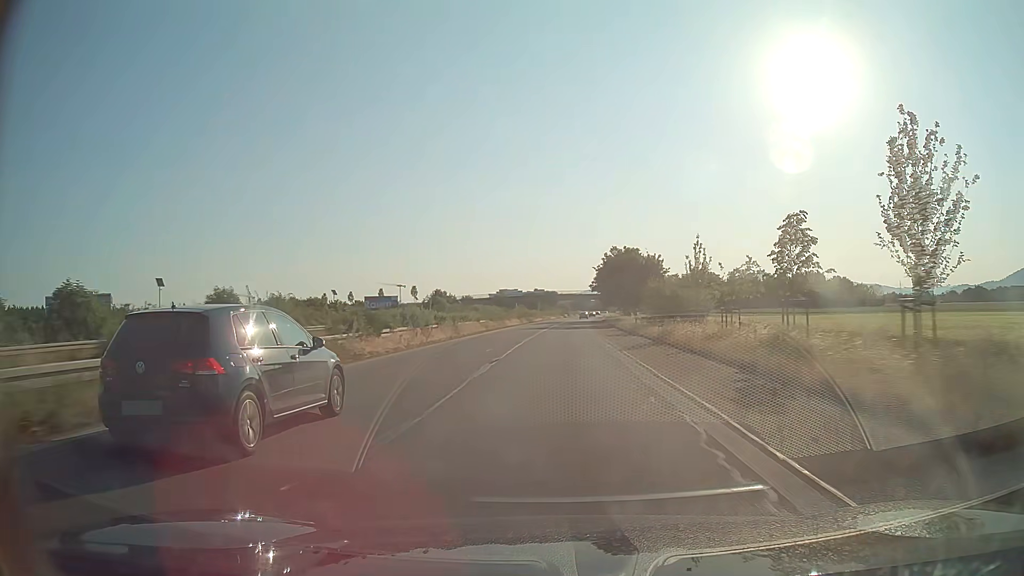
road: trunk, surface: asphalt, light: Day
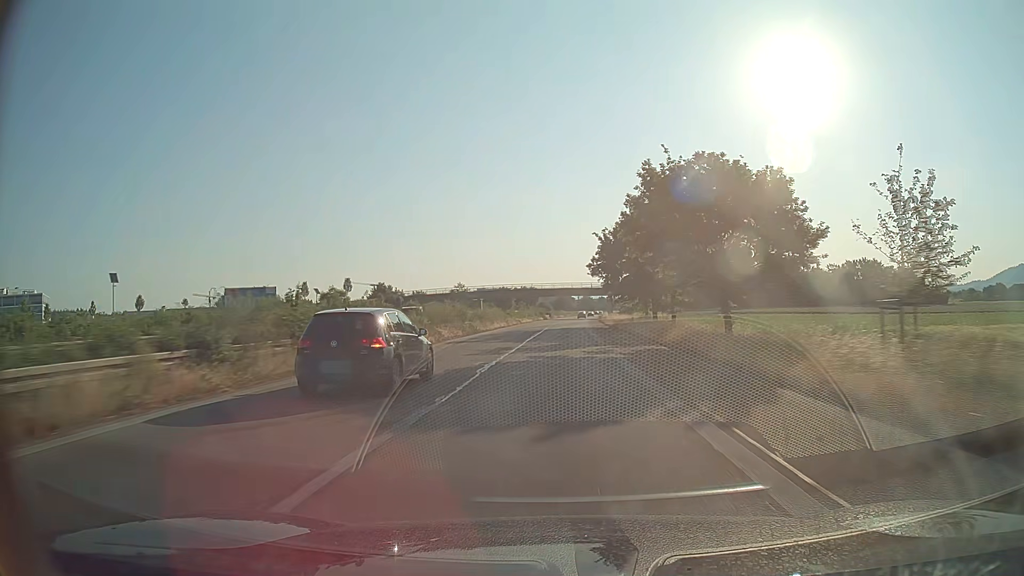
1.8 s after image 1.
(+0.6, +46.9) m; +2°
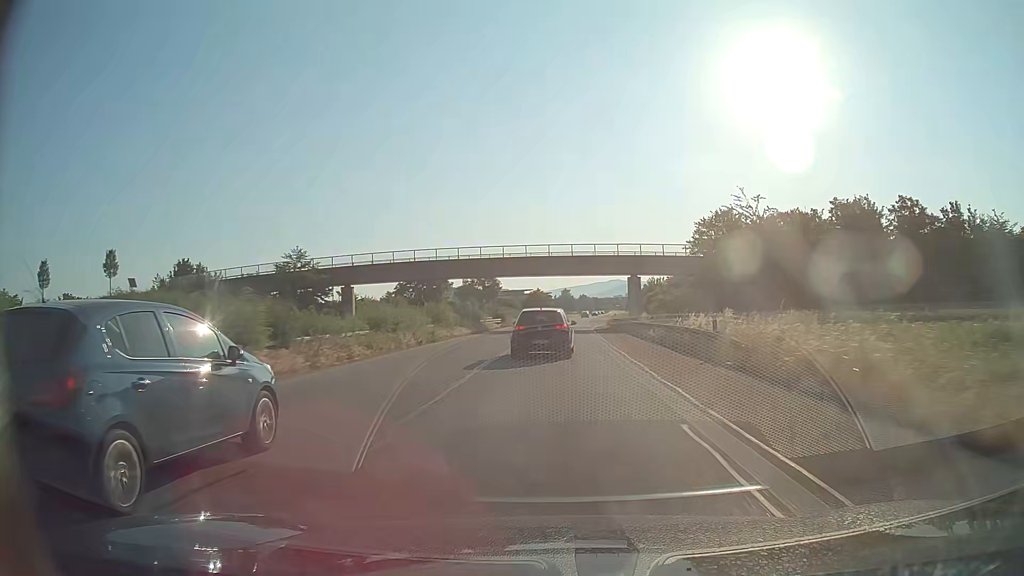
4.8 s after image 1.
(+1.3, +78.2) m; +2°
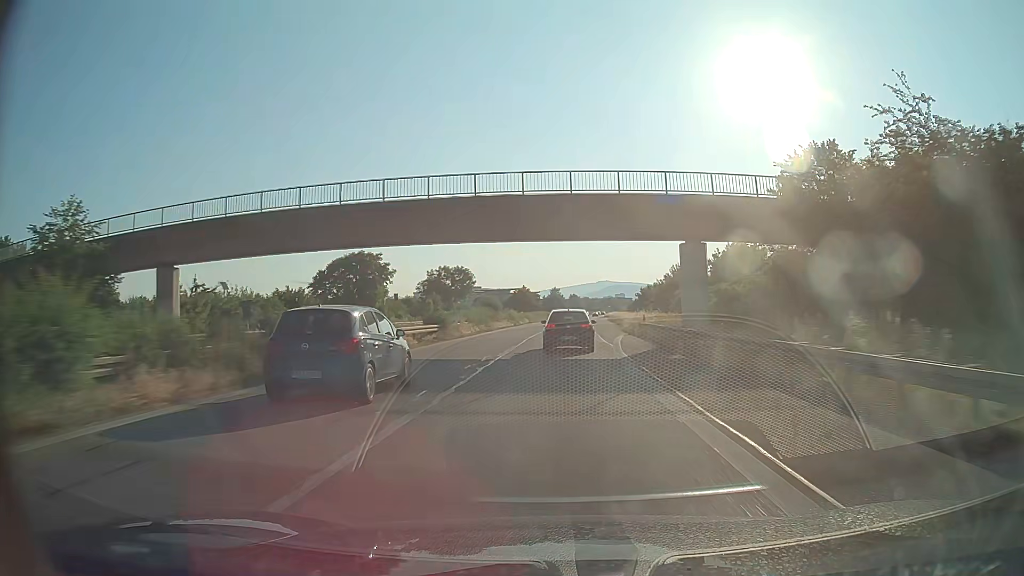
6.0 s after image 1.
(+0.3, +31.3) m; +1°
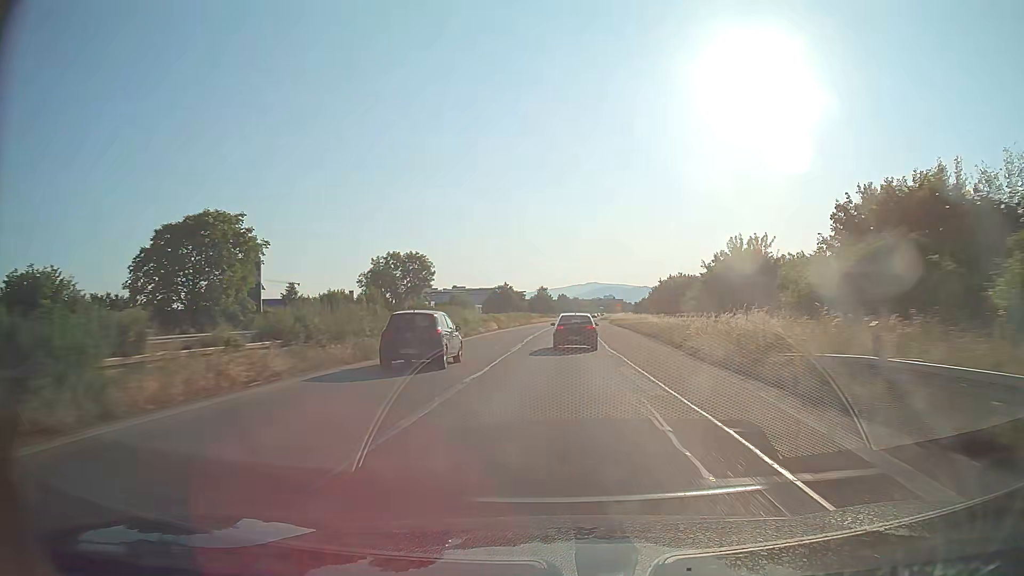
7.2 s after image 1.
(+0.3, +31.3) m; +1°
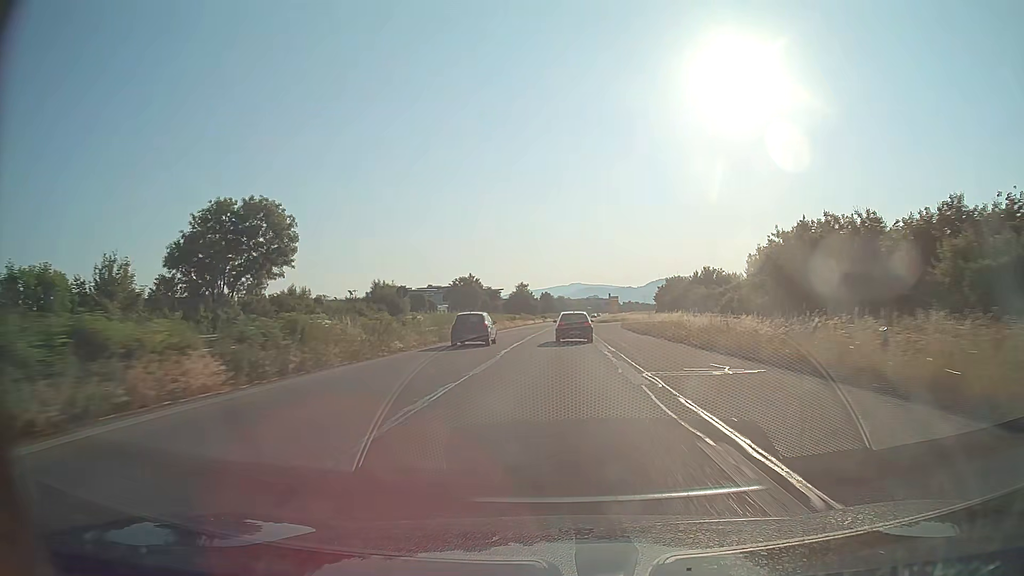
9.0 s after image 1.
(+0.6, +47.0) m; +1°
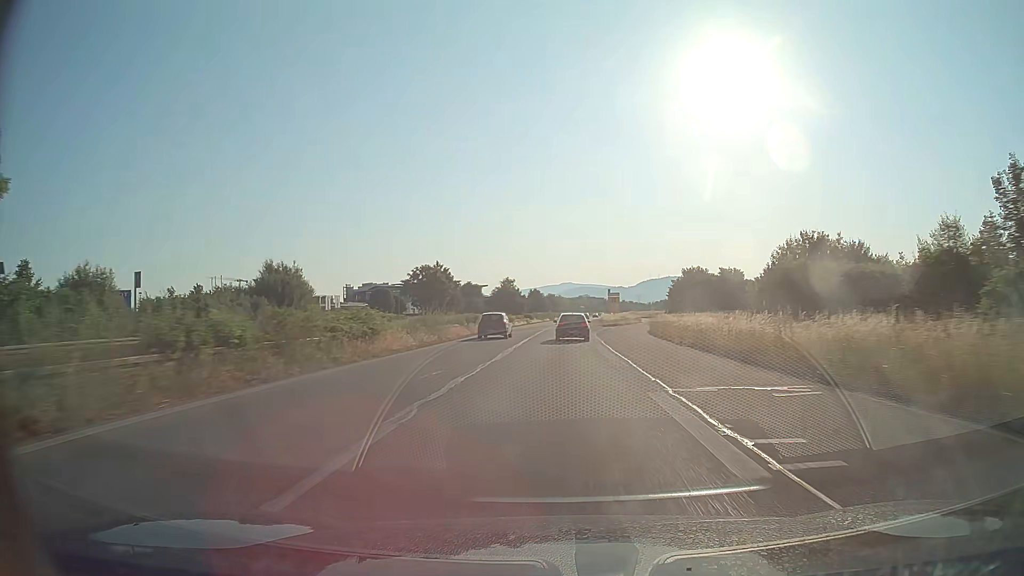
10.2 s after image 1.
(+0.2, +31.3) m; +1°
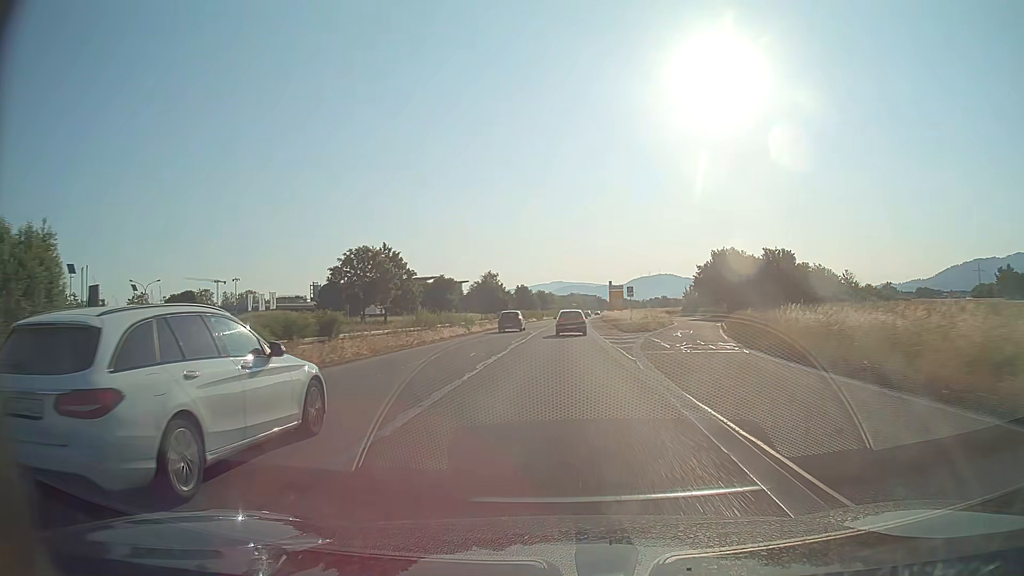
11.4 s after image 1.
(+0.2, +31.3) m; +1°
(0, +10) (0, +20) (0, +30) (0, +40) (+1, +50) (+1, +60) (+1, +70) (+2, +80) (+2, +90) (+2, +100) m
